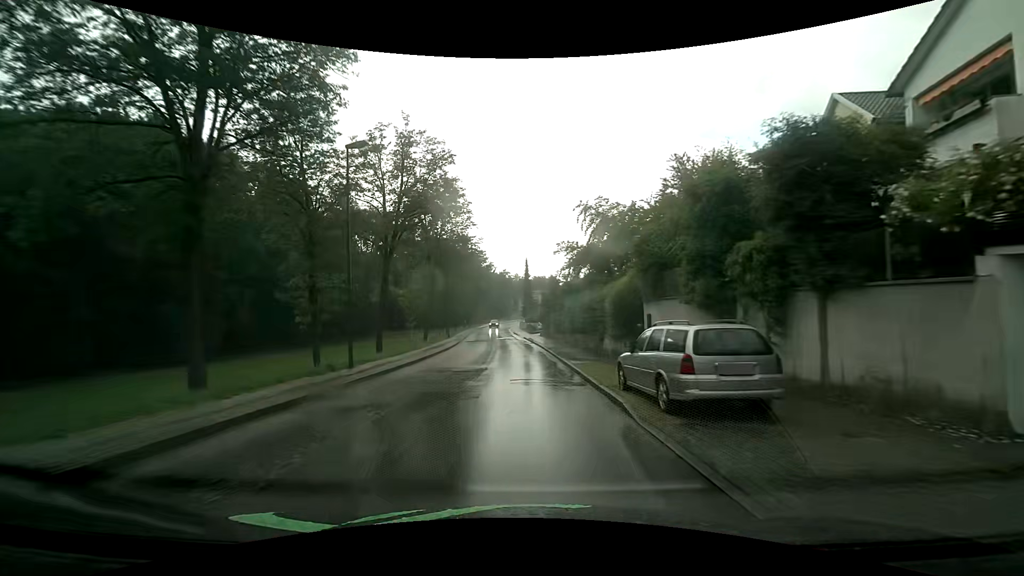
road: unclassified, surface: asphalt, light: Day
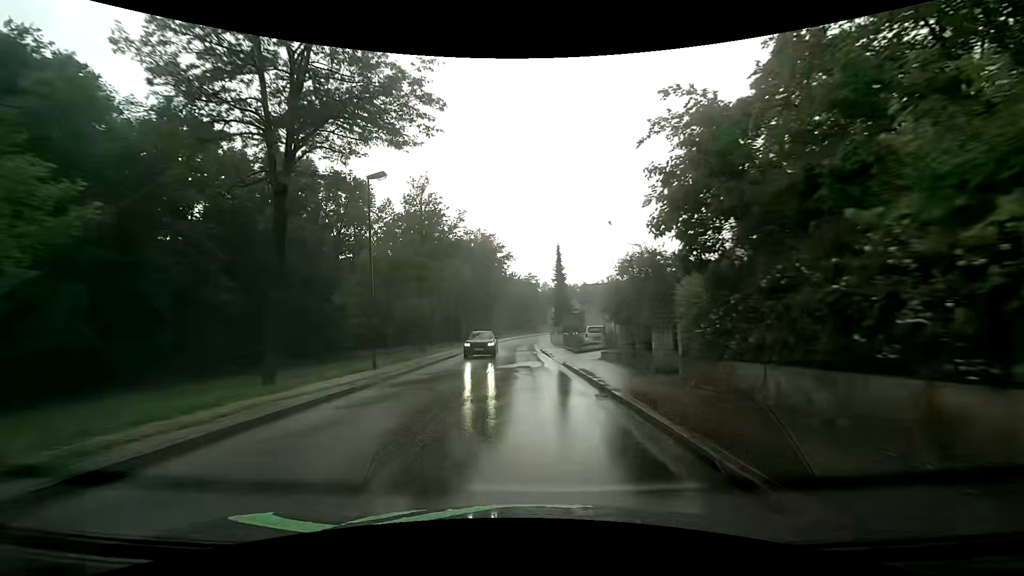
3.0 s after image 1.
(-0.8, +30.1) m; -5°
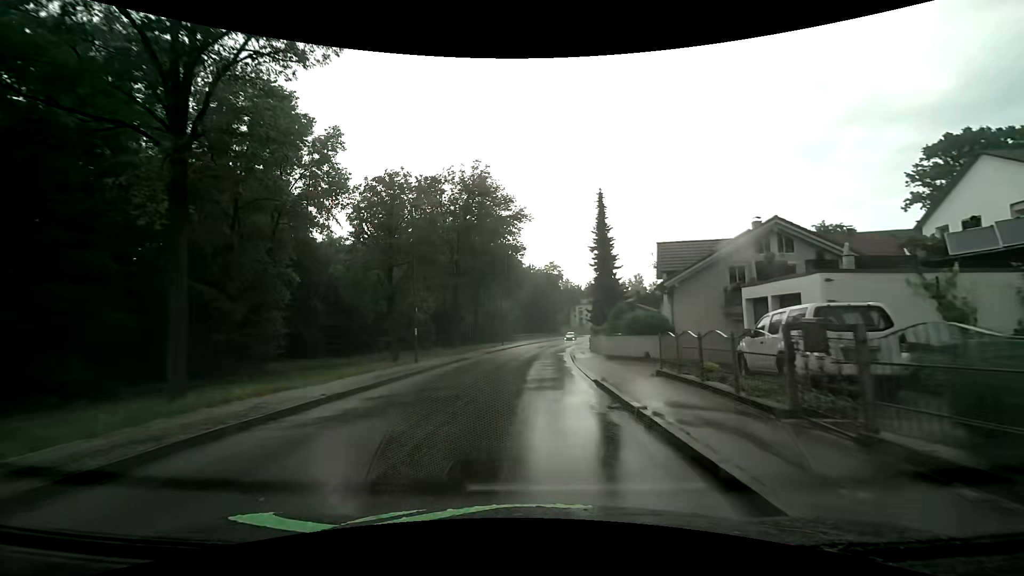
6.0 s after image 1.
(0.0, +28.3) m; -1°
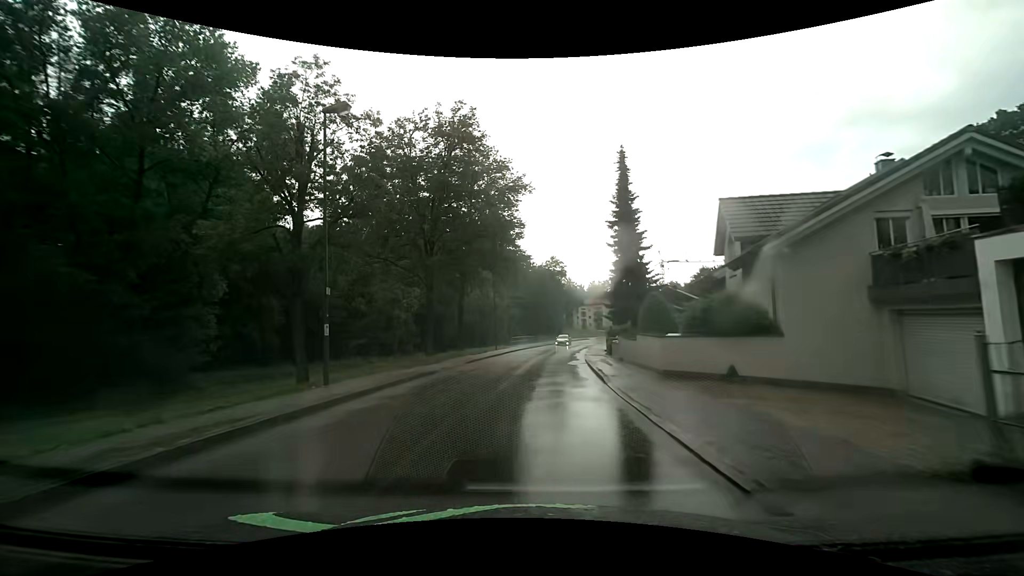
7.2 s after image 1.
(-0.1, +10.7) m; -1°
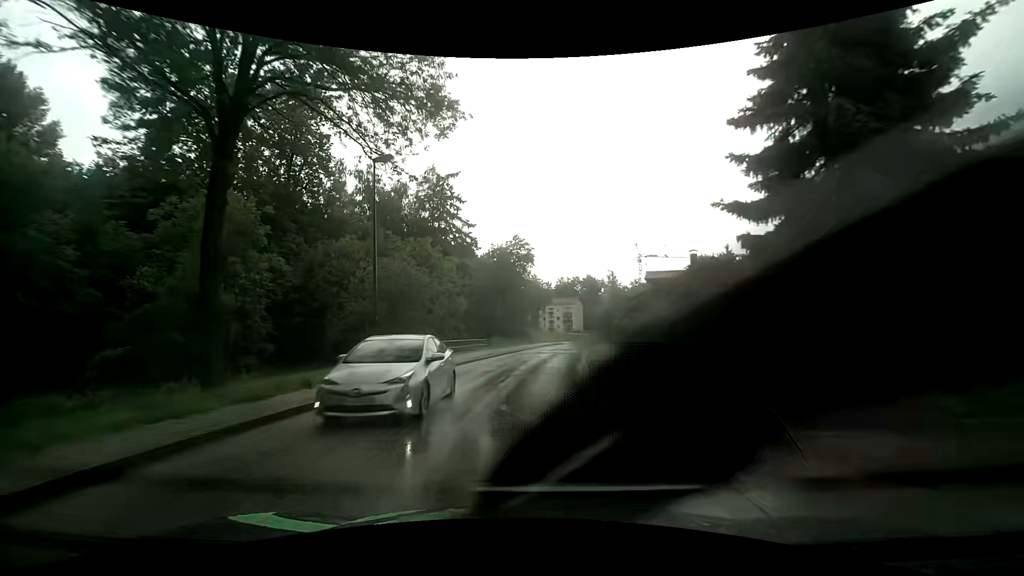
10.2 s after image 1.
(+1.2, +26.8) m; +5°
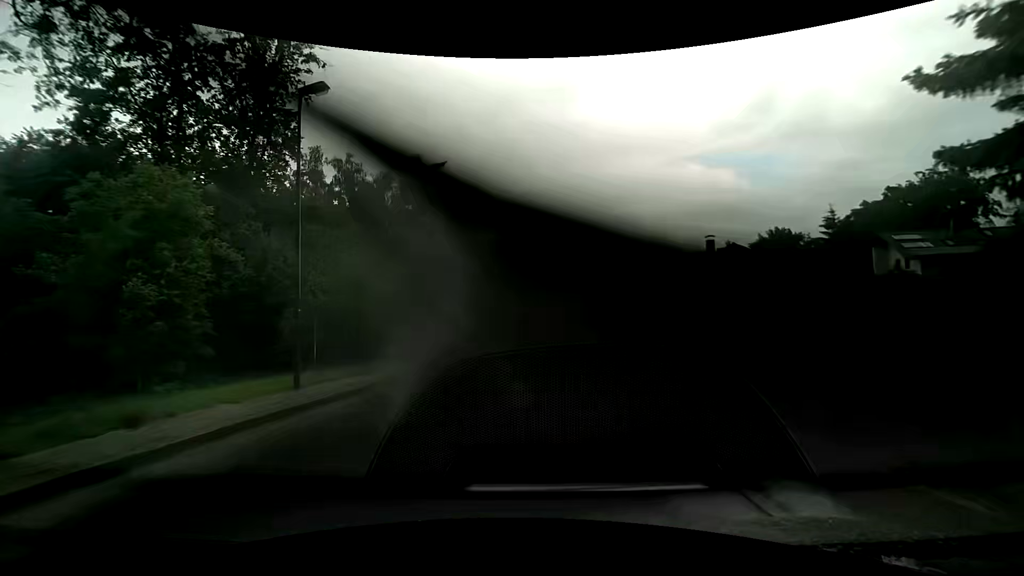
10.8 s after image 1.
(0.0, +5.4) m; +1°
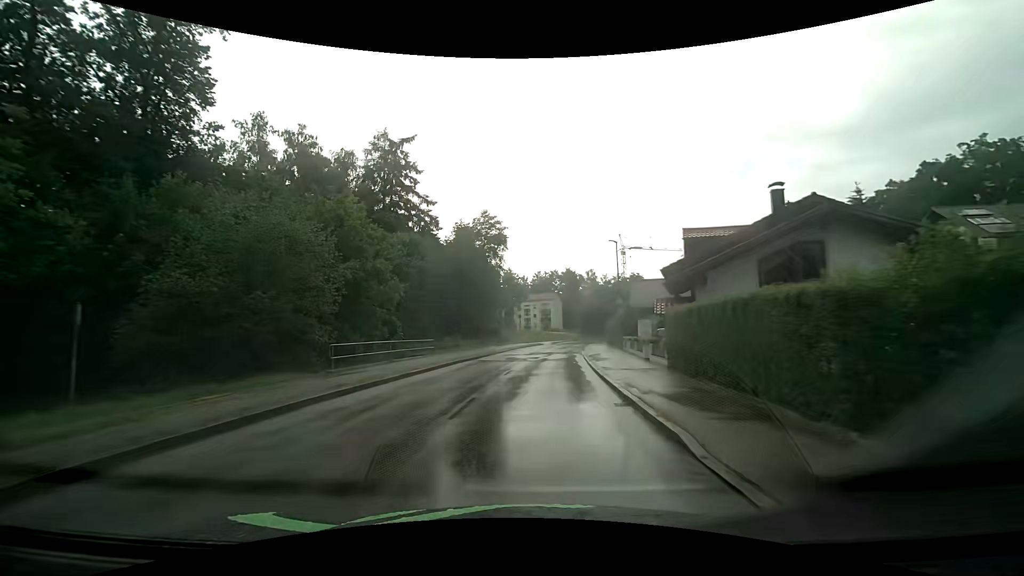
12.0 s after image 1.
(+0.1, +10.8) m; +2°
